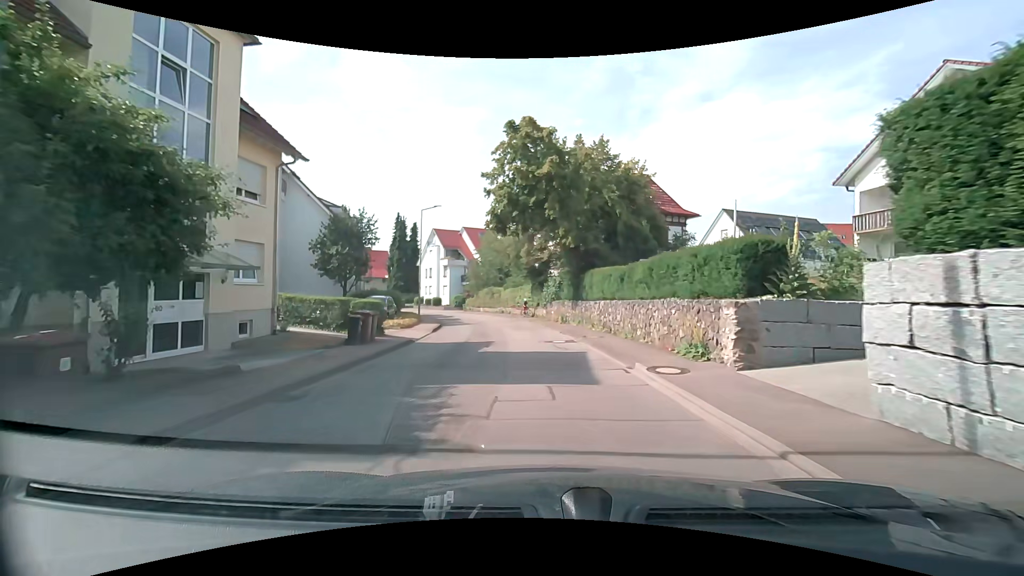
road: unclassified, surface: asphalt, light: Day
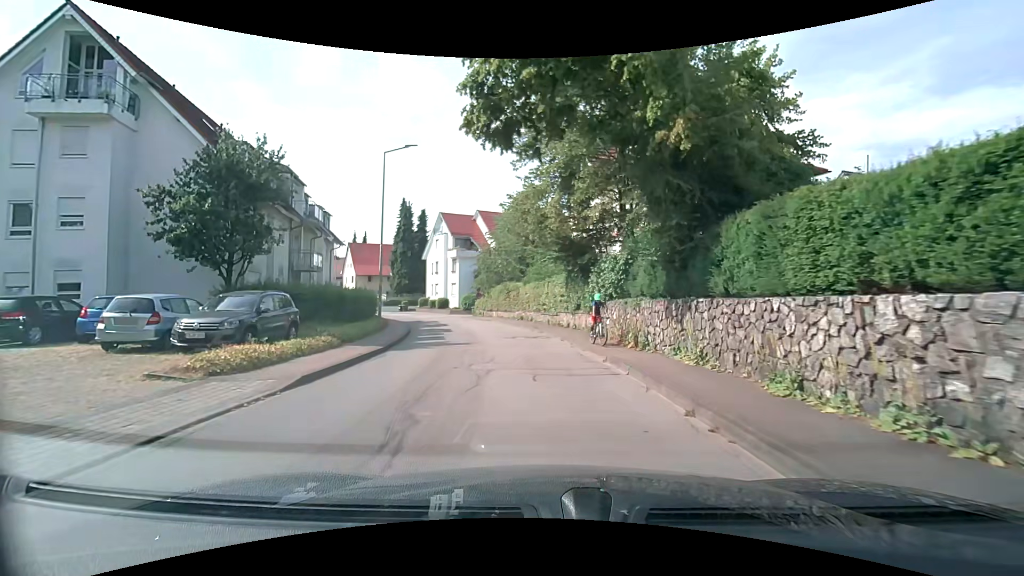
(-0.8, +16.2) m; -5°
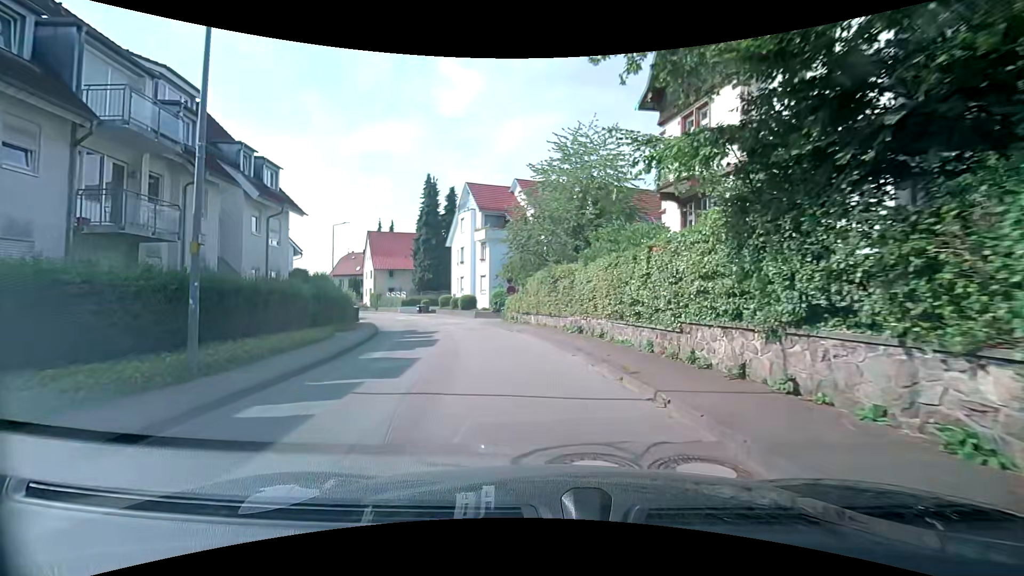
(-0.6, +16.1) m; -5°
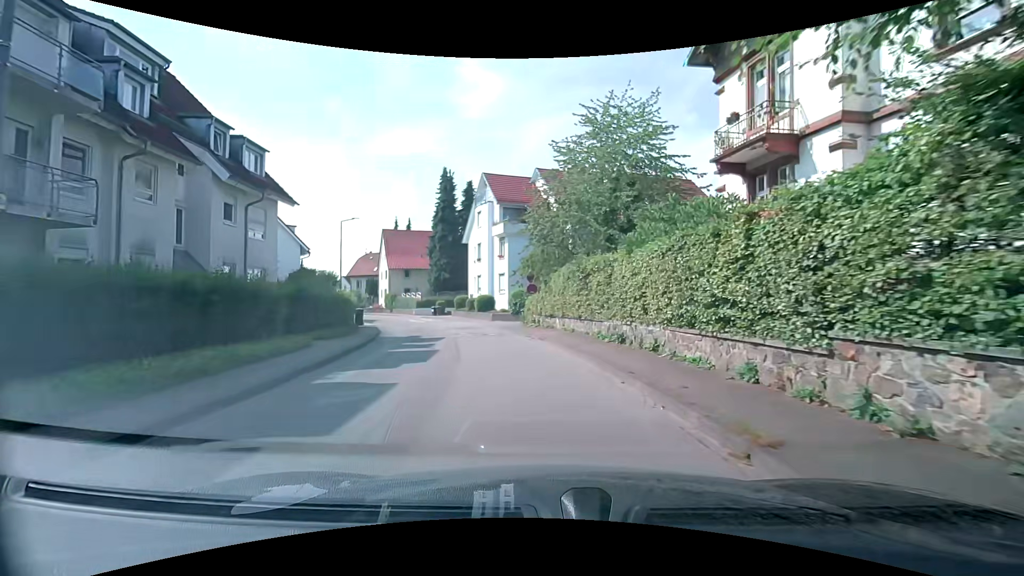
(0.0, +4.0) m; -2°
(-1, +10) (-2, +20) (-5, +30) (-8, +39) (-13, +48) (-18, +56) (-24, +65) (-29, +73) (-34, +82) (-39, +90) m
